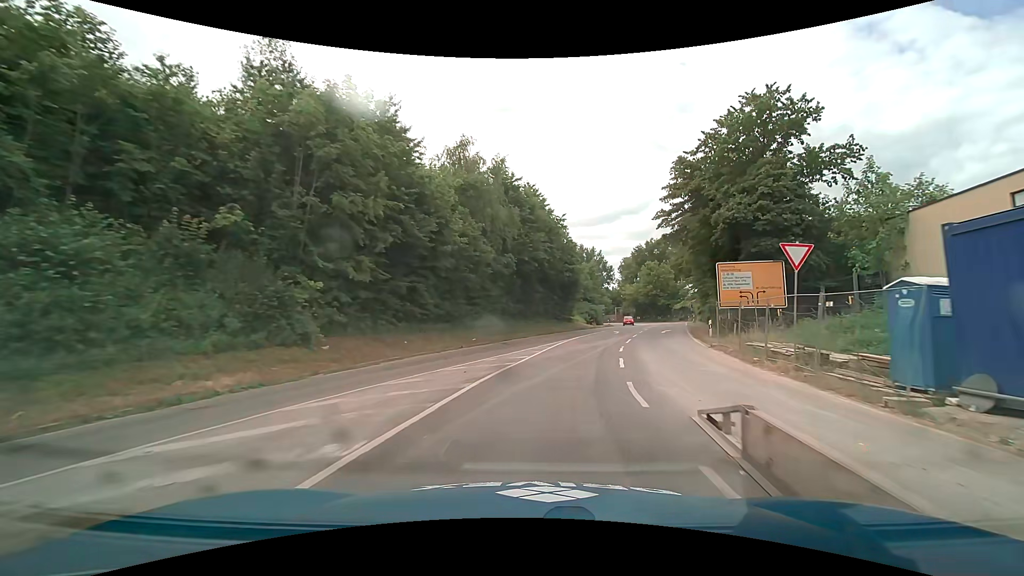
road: trunk_link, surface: asphalt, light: Day
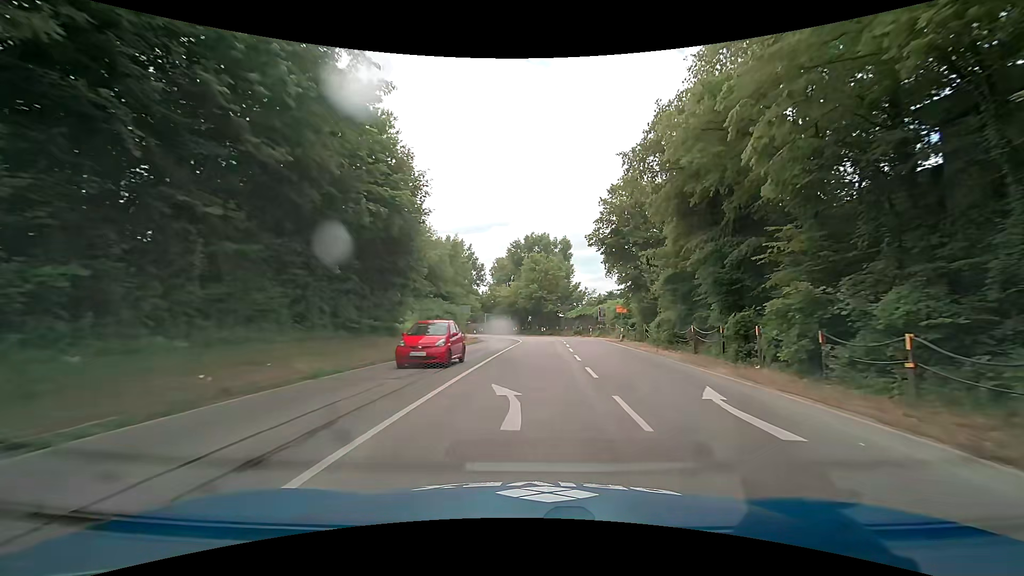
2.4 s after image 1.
(+4.8, +31.7) m; +15°
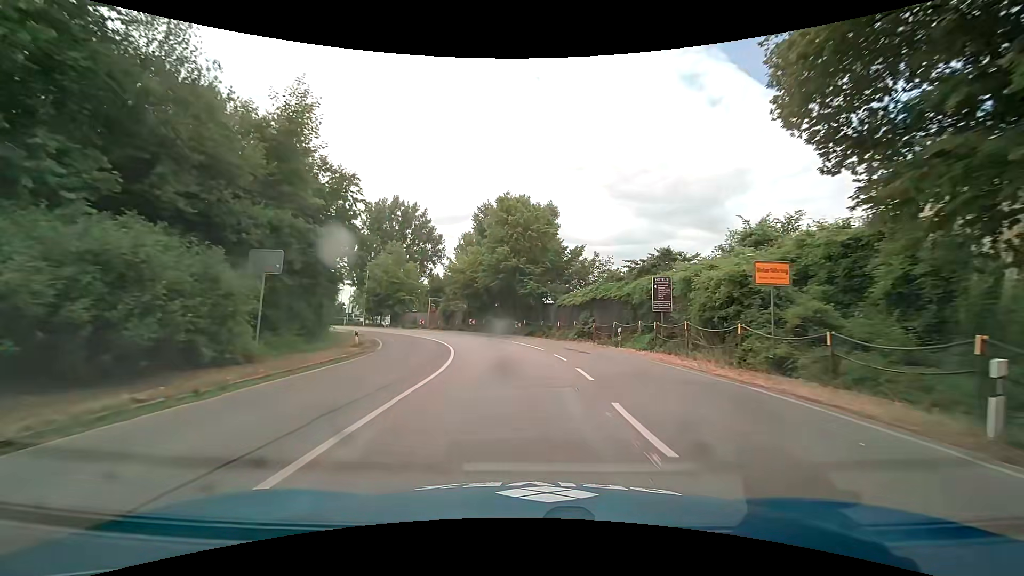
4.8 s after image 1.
(+1.0, +31.8) m; +3°
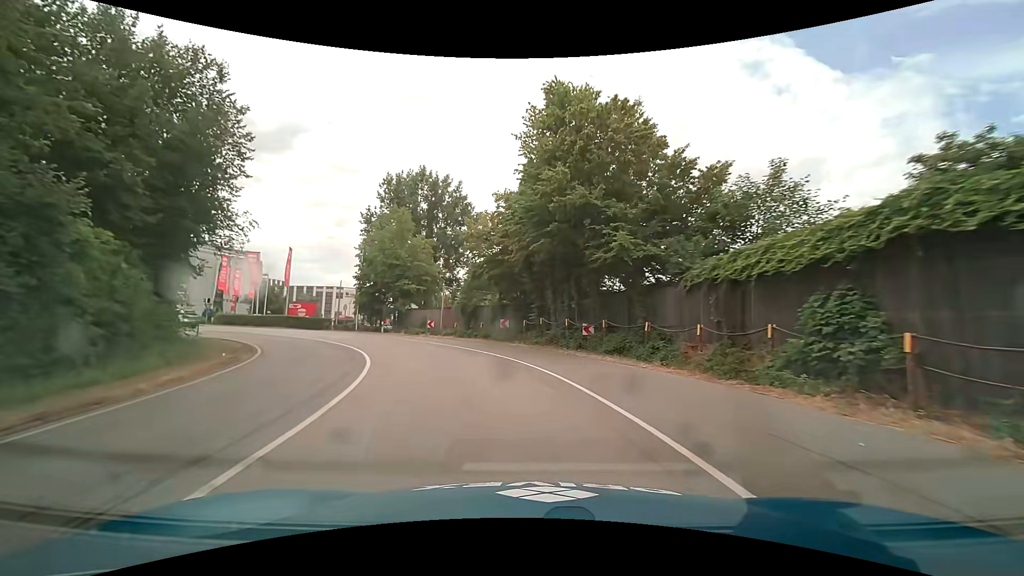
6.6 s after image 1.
(-0.8, +22.3) m; -7°
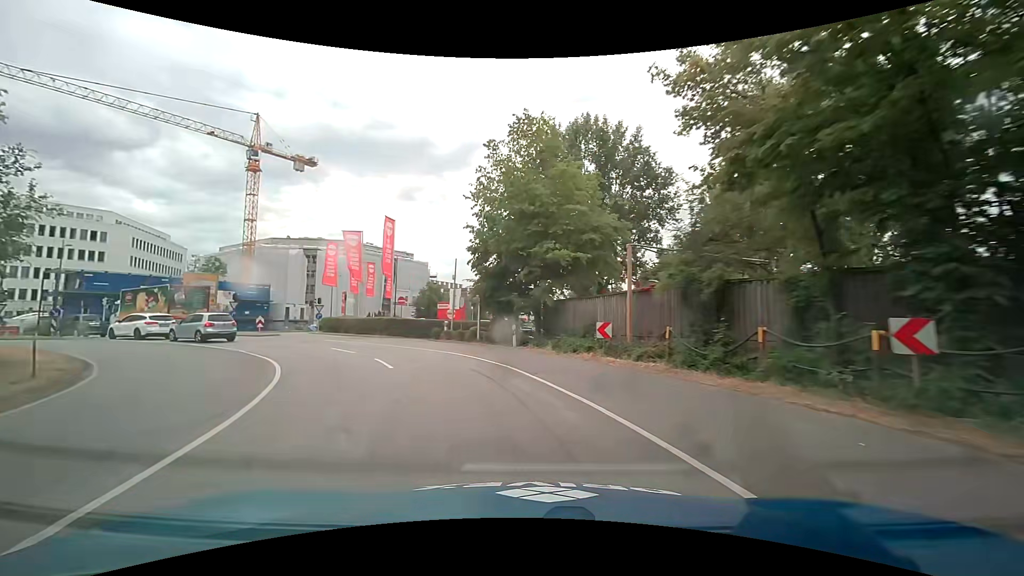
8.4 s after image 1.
(-3.4, +21.0) m; -20°
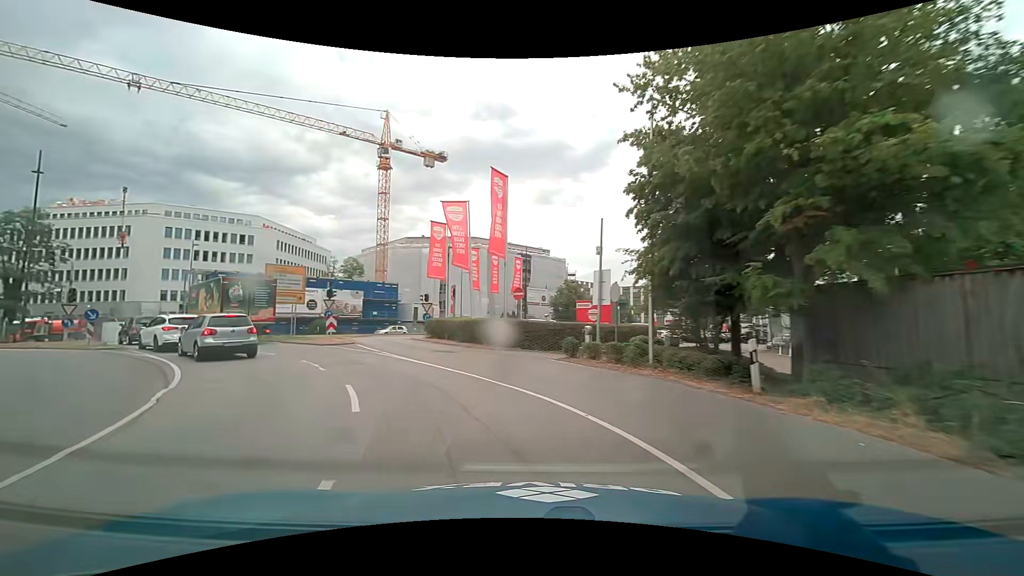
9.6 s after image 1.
(-1.6, +11.8) m; -16°
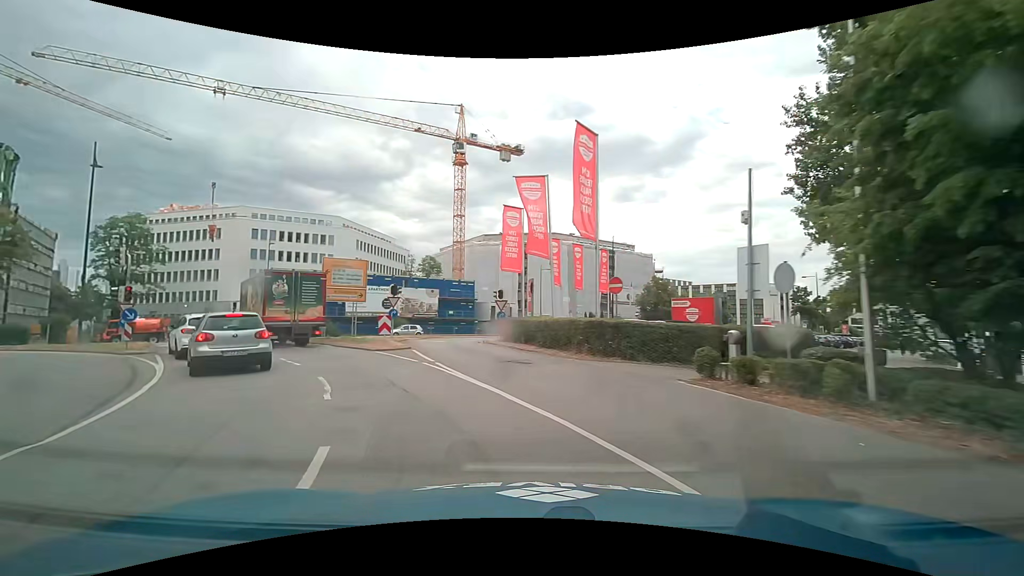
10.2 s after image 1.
(-0.4, +5.0) m; -10°
